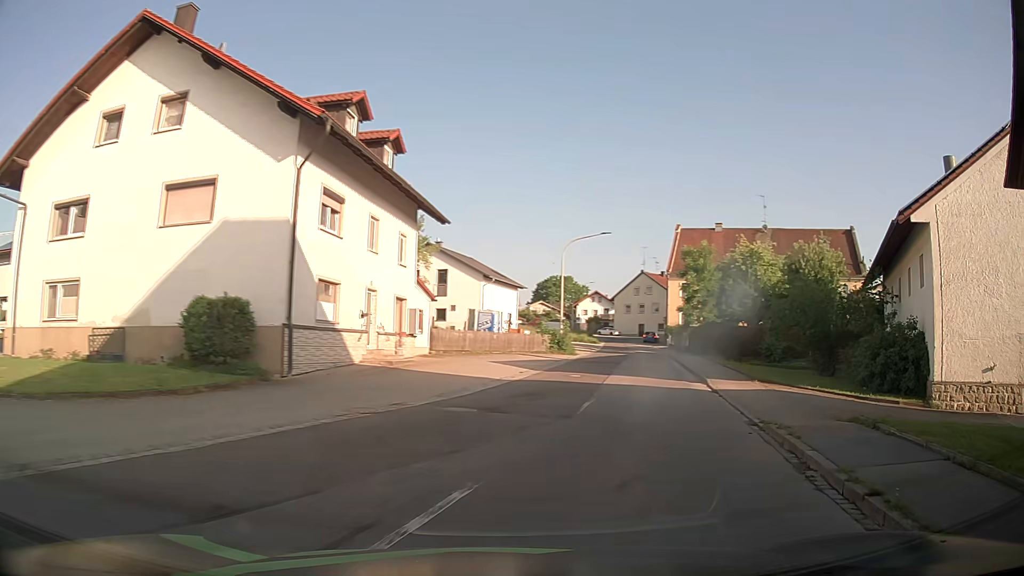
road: tertiary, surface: asphalt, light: Day
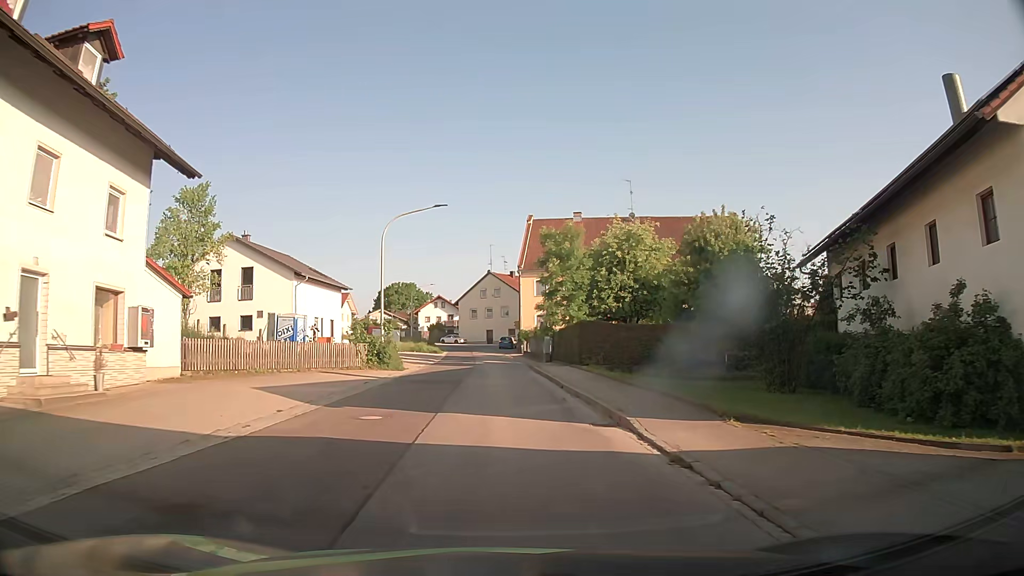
(+1.9, +10.8) m; +15°
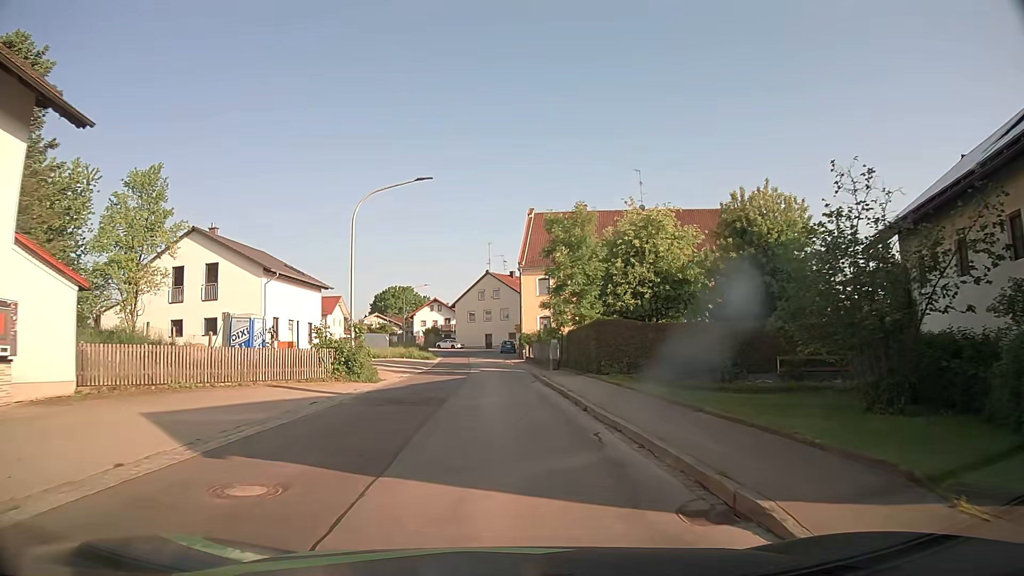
(+0.1, +6.1) m; +1°
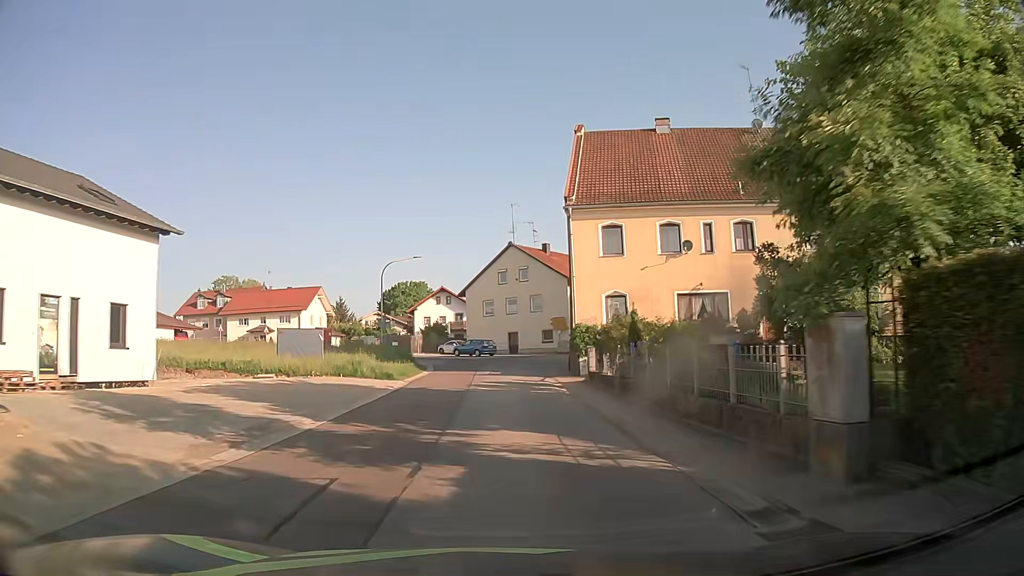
(-0.9, +27.4) m; -3°
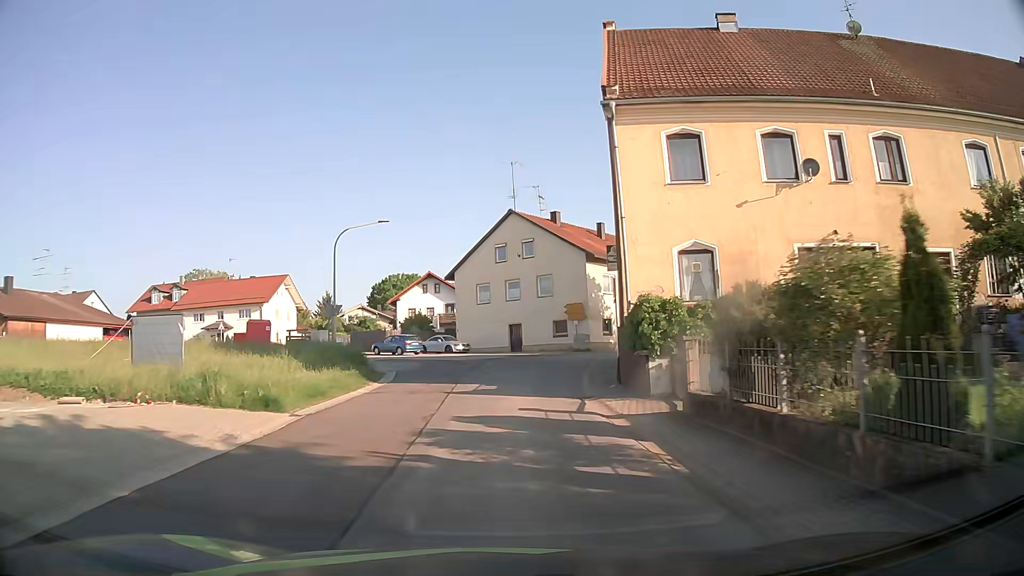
(+0.1, +13.7) m; +1°
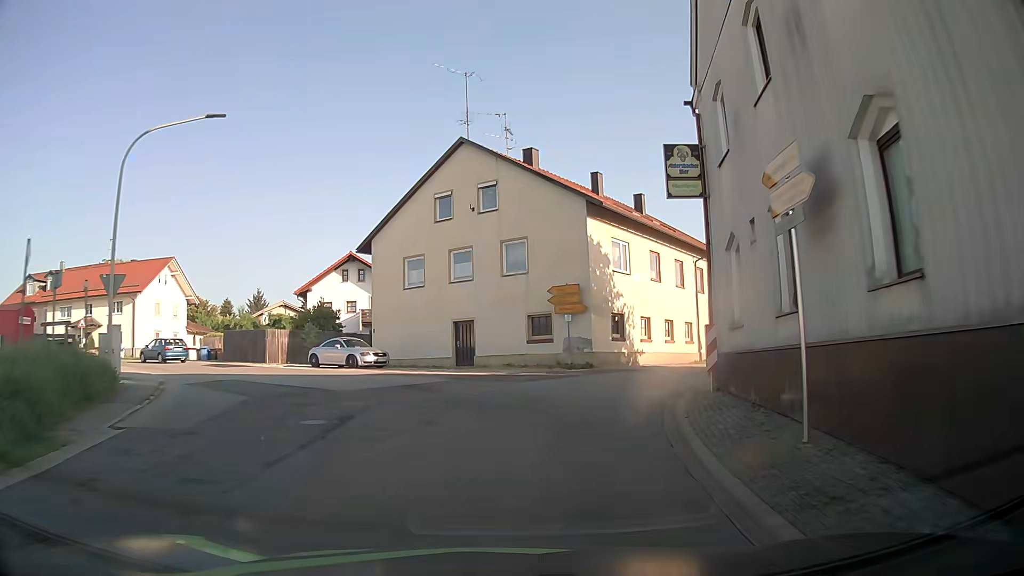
(+0.2, +18.6) m; +4°
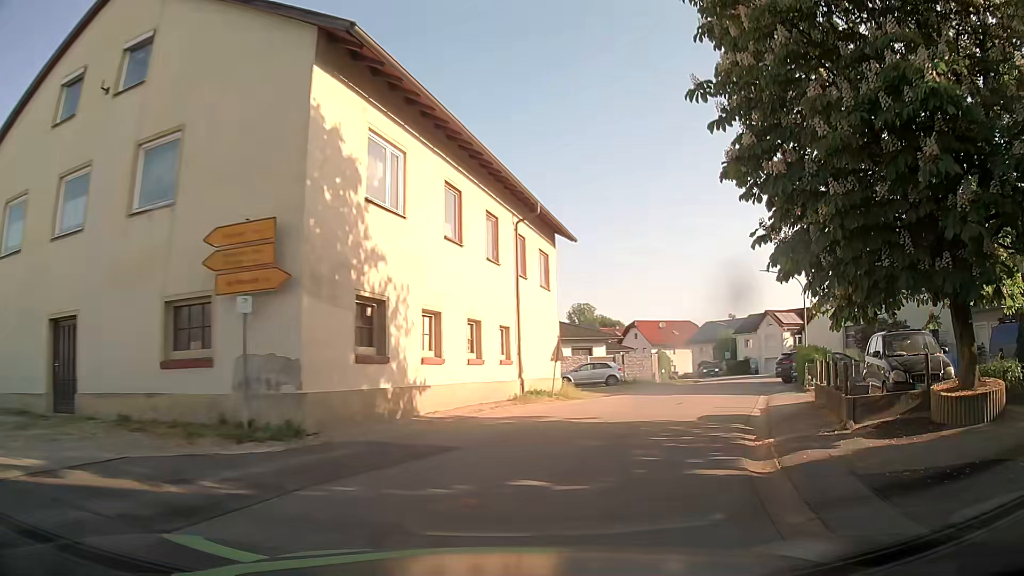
(+1.9, +15.6) m; +19°
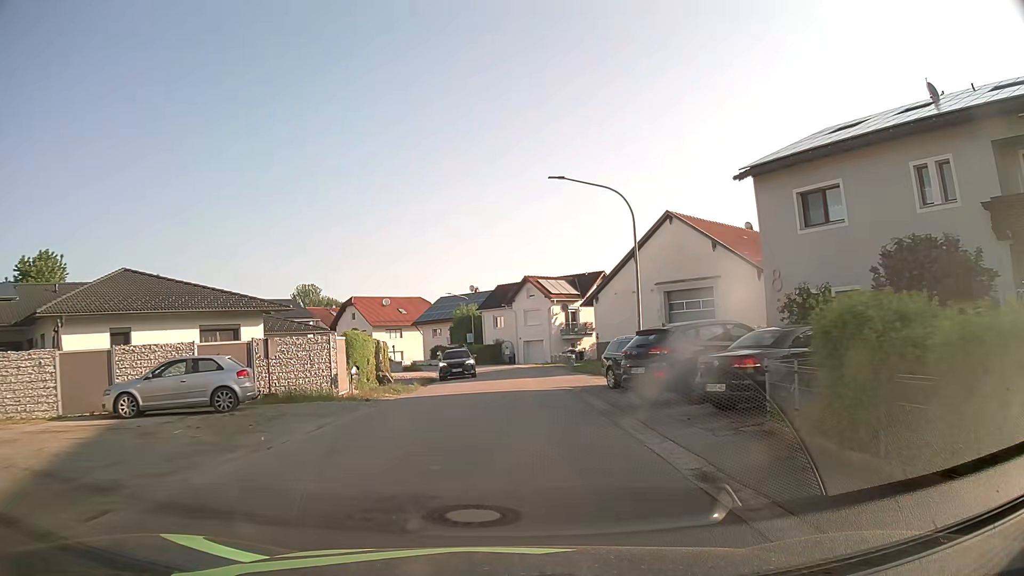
(+5.9, +21.2) m; +23°
(0, +10) (0, +20) (0, +30) (0, +40) (-1, +50) (-3, +60) (-7, +69) (-11, +78) (-17, +86) (-24, +93) m
